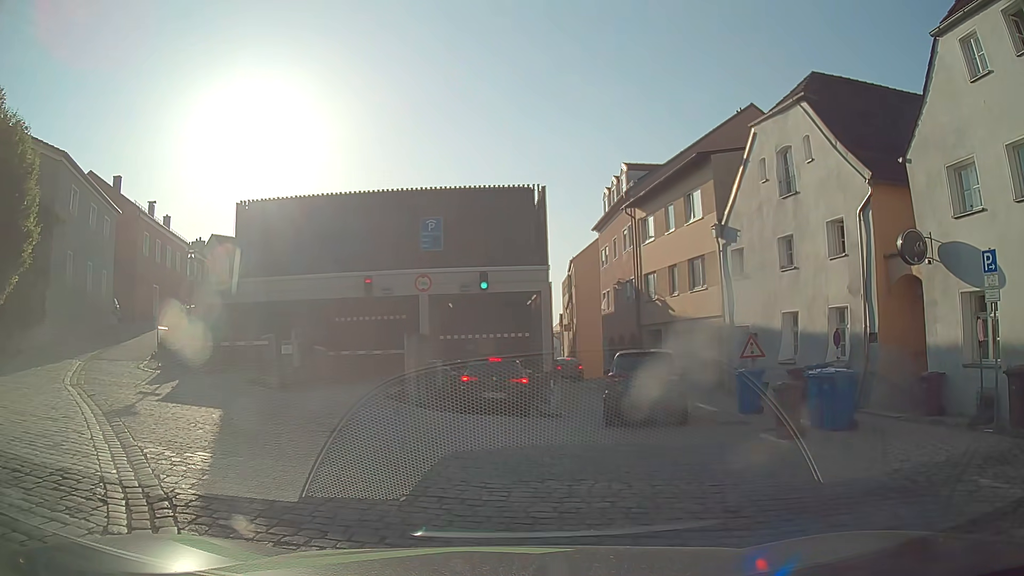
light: Day
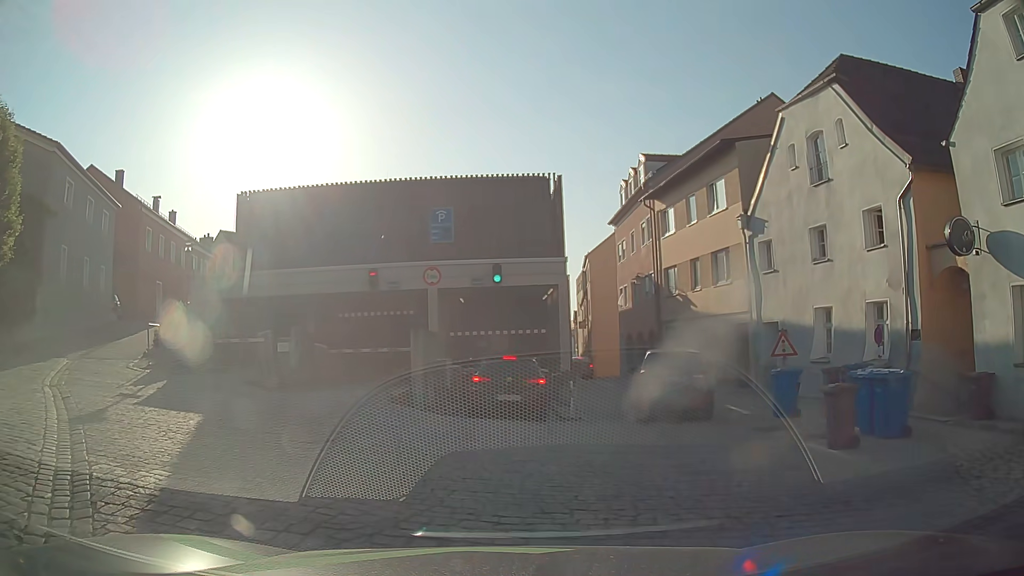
(0.0, +1.4) m; -1°
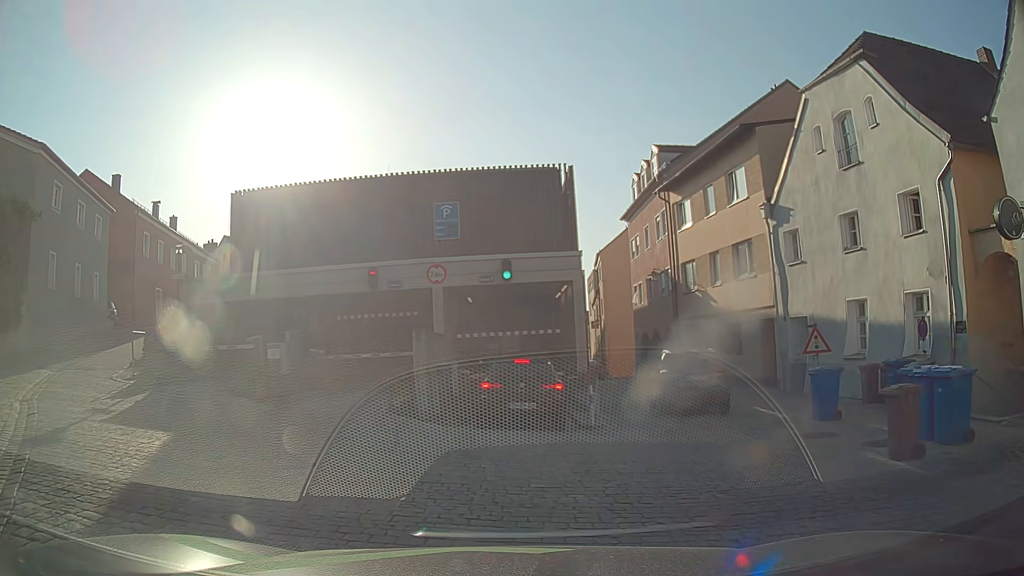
(0.0, +1.5) m; -1°
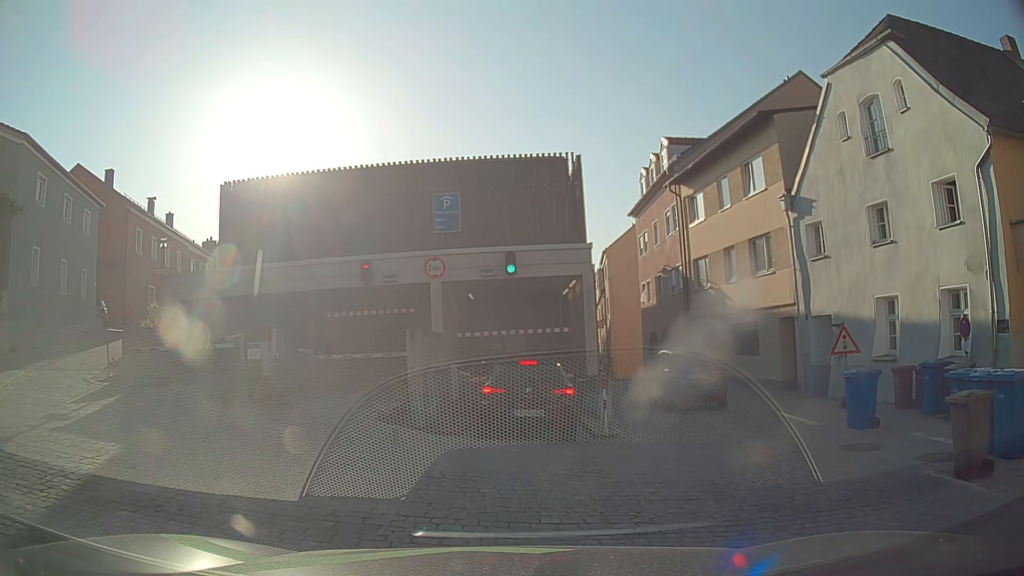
(0.0, +1.4) m; -2°
